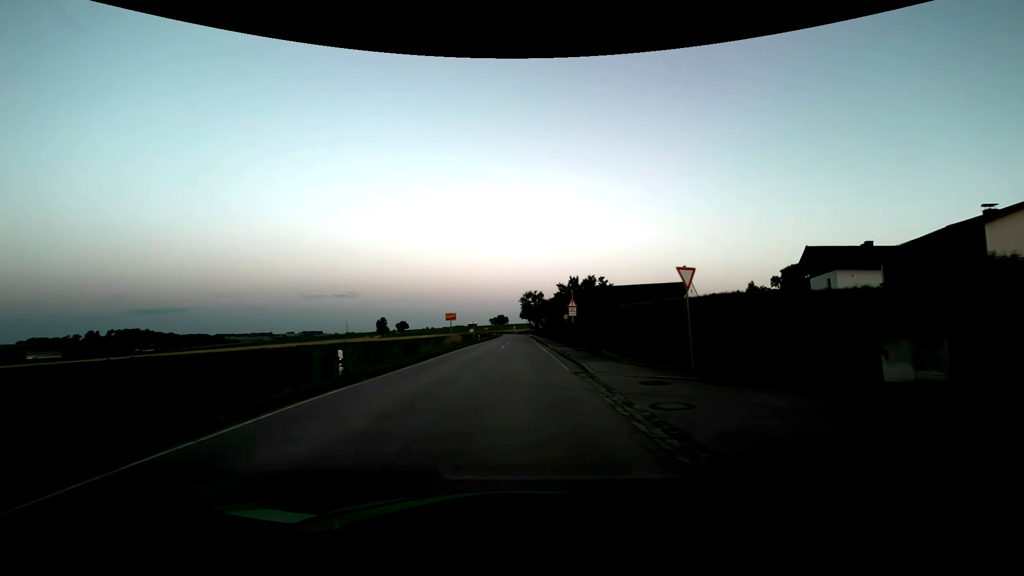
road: secondary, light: Dusk
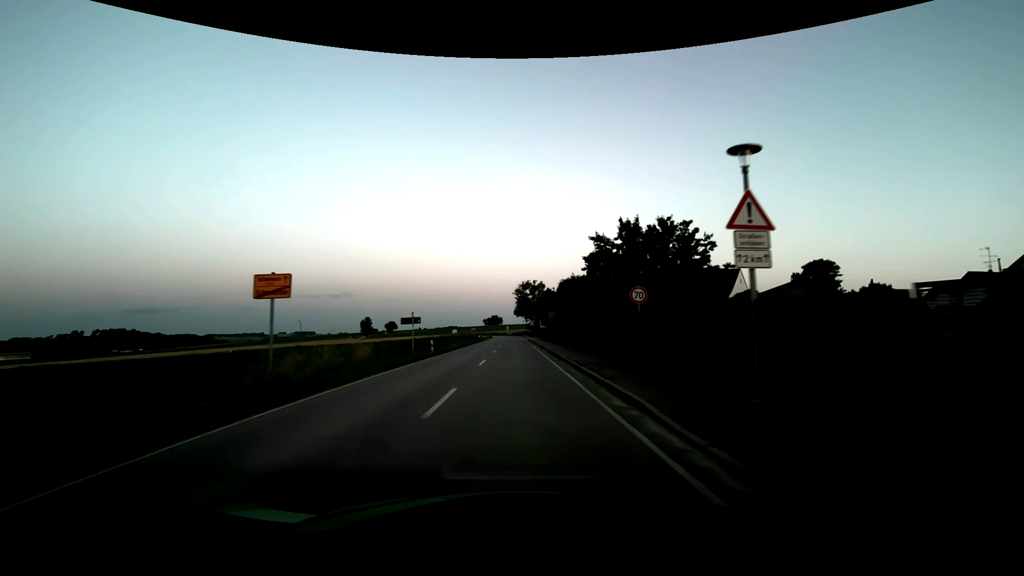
(+0.2, +30.6) m; +1°
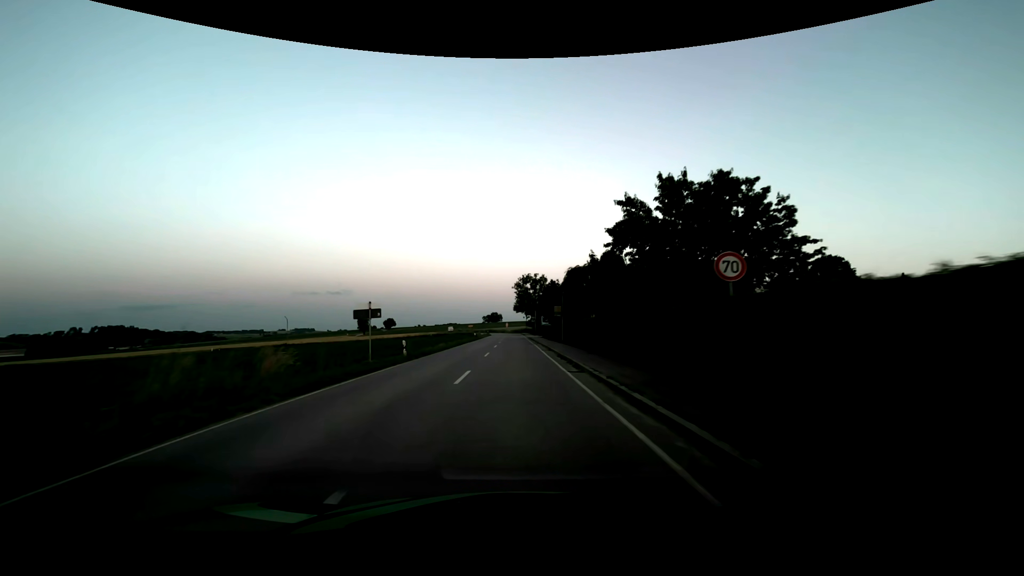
(0.0, +7.6) m; 0°
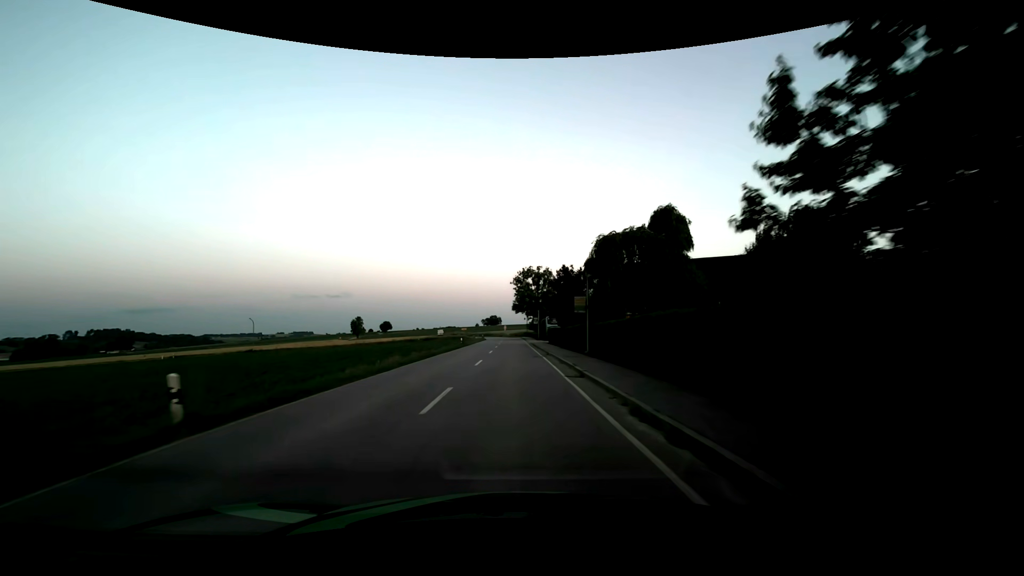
(+0.1, +15.8) m; 0°
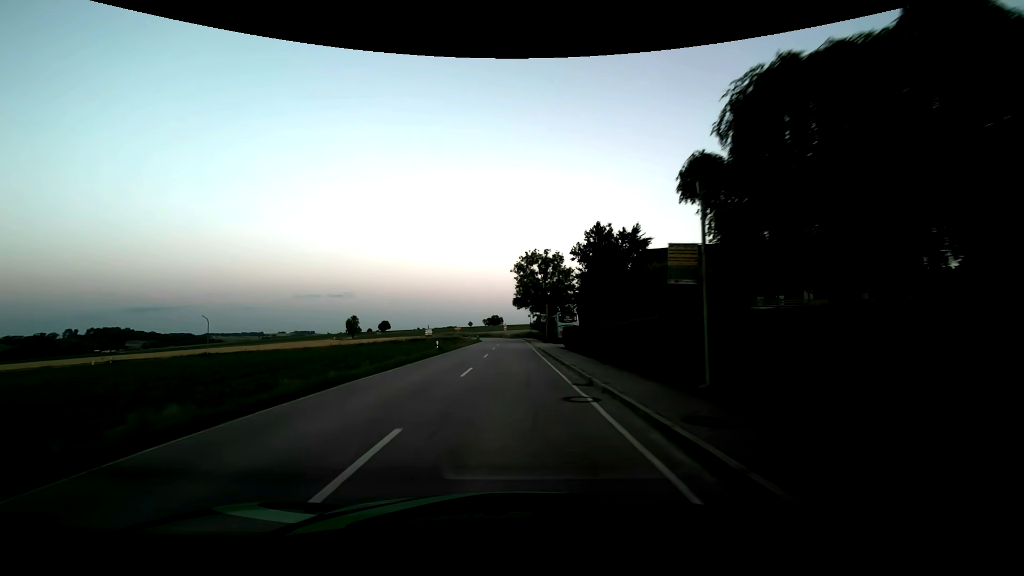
(0.0, +17.0) m; 0°
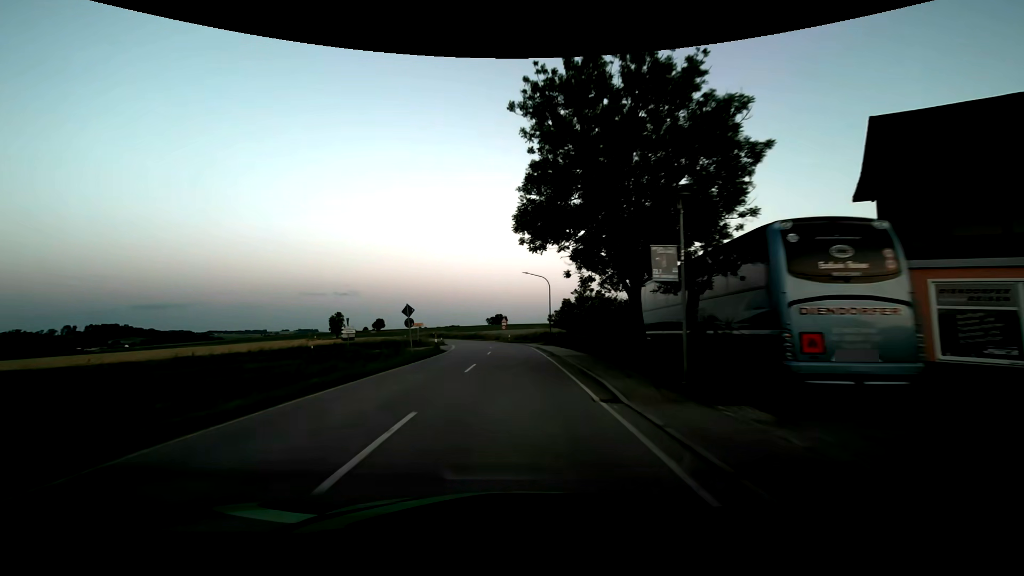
(-0.4, +46.8) m; -1°
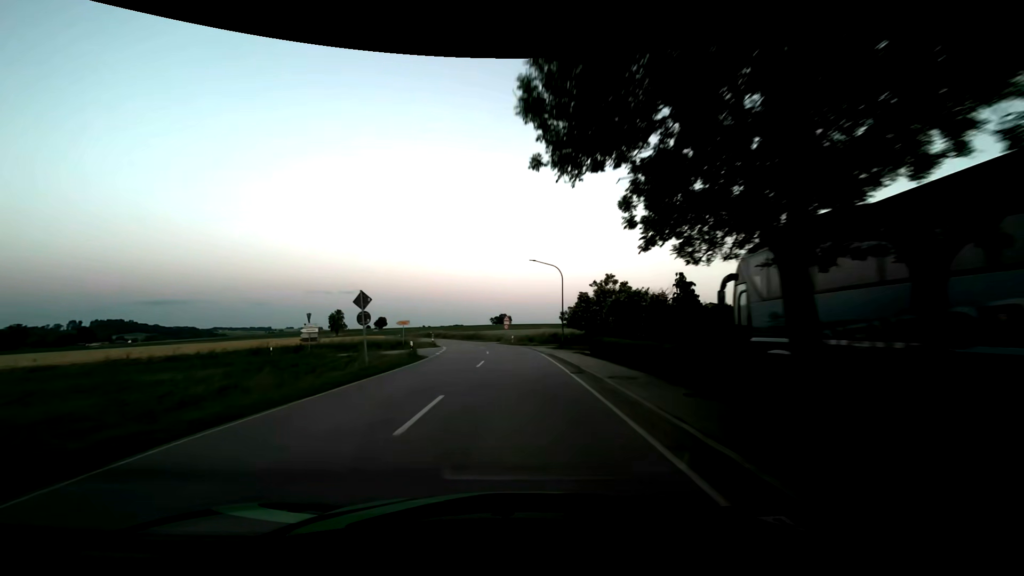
(0.0, +9.8) m; 0°
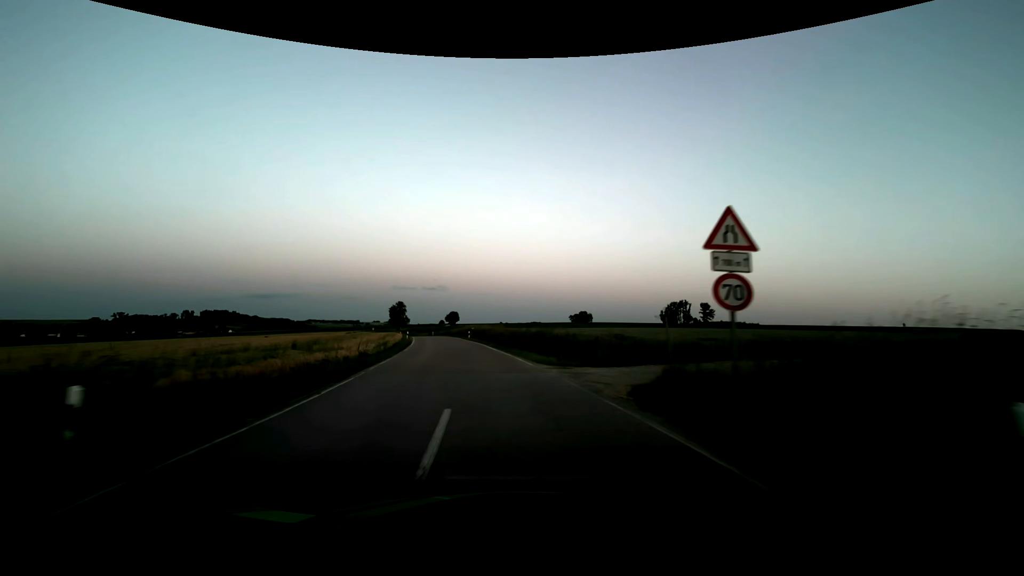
(-3.0, +50.0) m; -9°
(0, +10) (-1, +20) (-2, +30) (-4, +40) (-6, +50) (-8, +59) (-10, +69) (-12, +79) (-15, +89) (-17, +98) m
